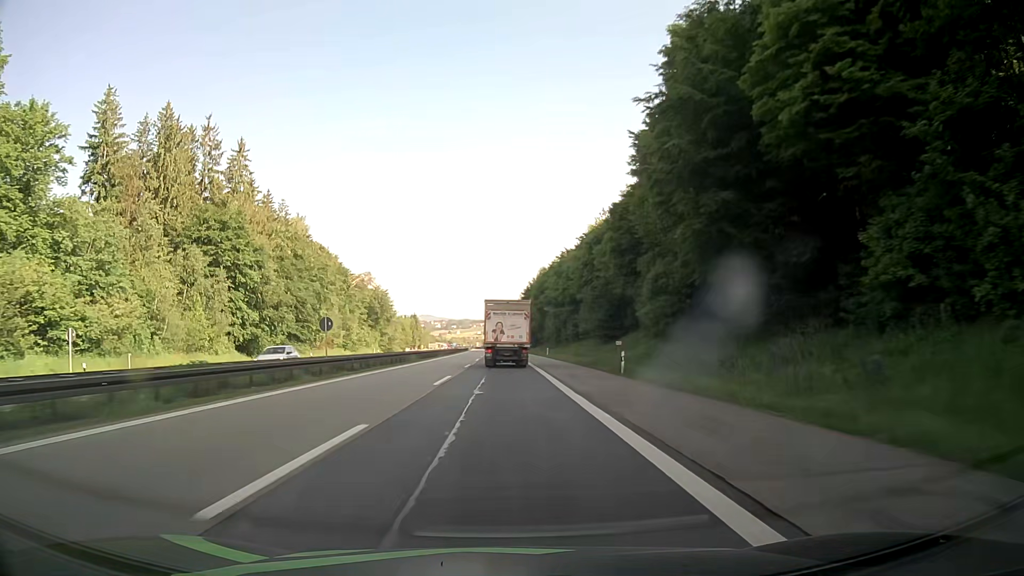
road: motorway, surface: asphalt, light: Day
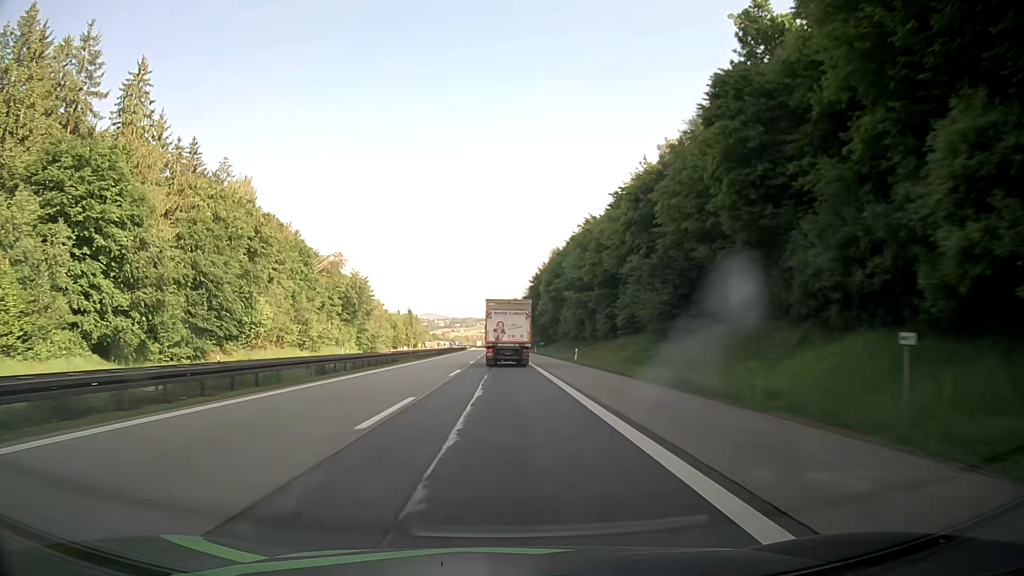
(0.0, +29.9) m; 0°
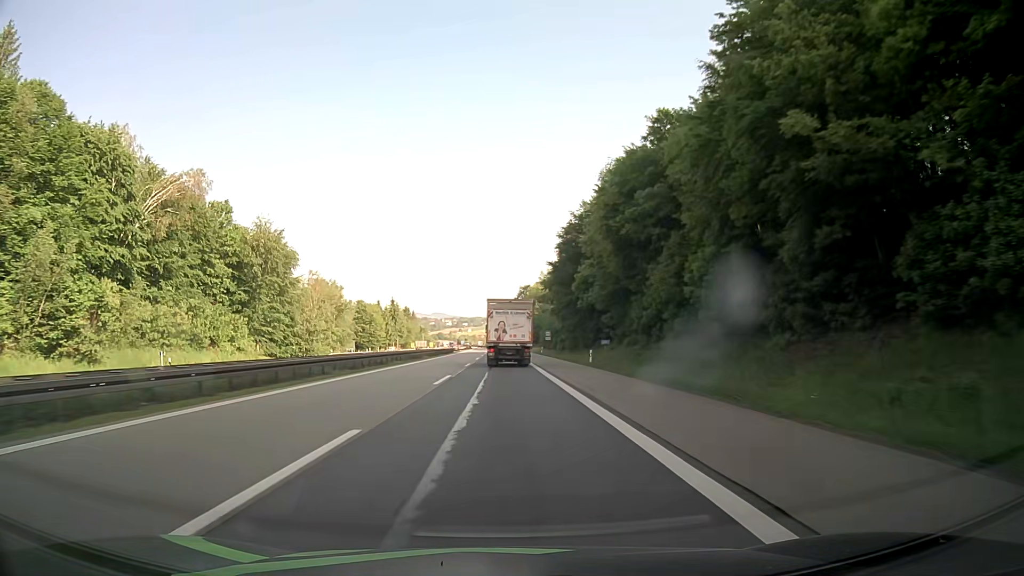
(-0.3, +60.5) m; -1°
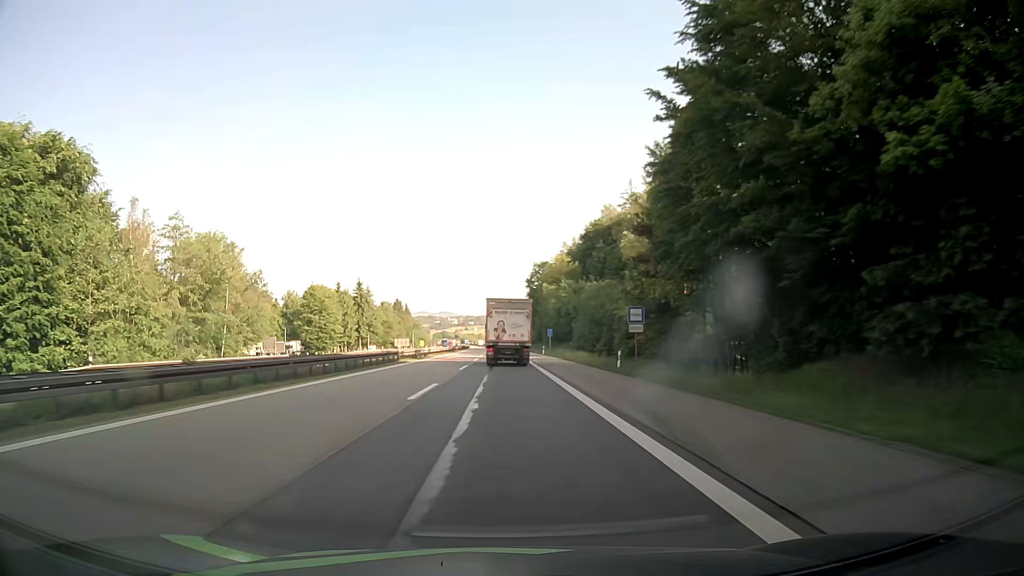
(-0.3, +60.4) m; 0°
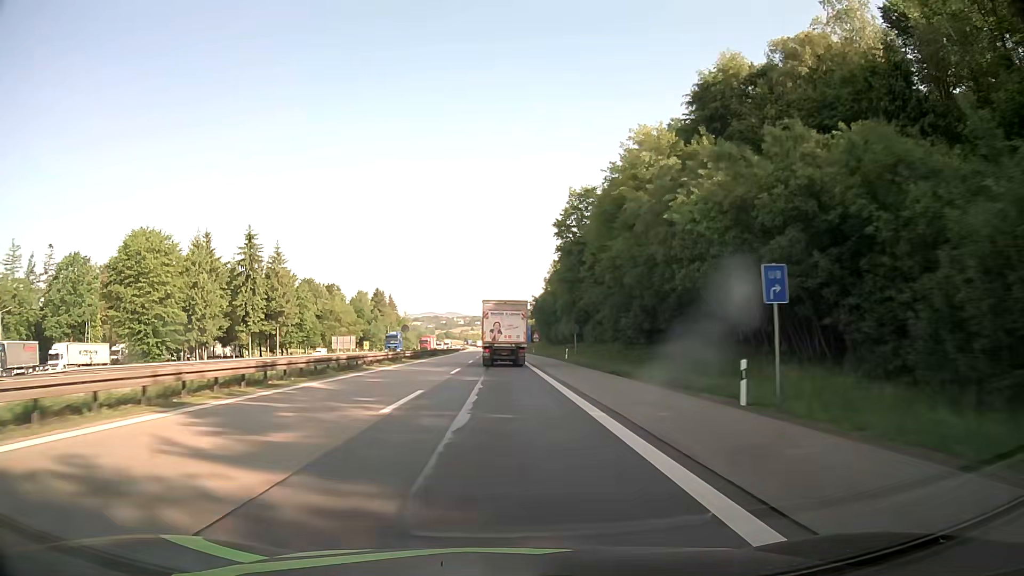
(-0.5, +74.8) m; -1°
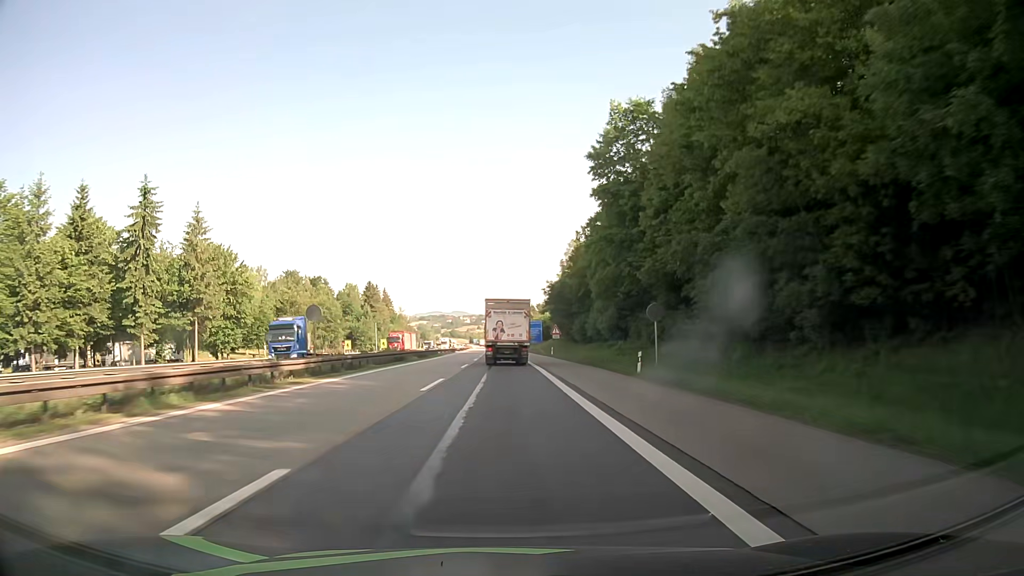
(0.0, +29.9) m; 0°
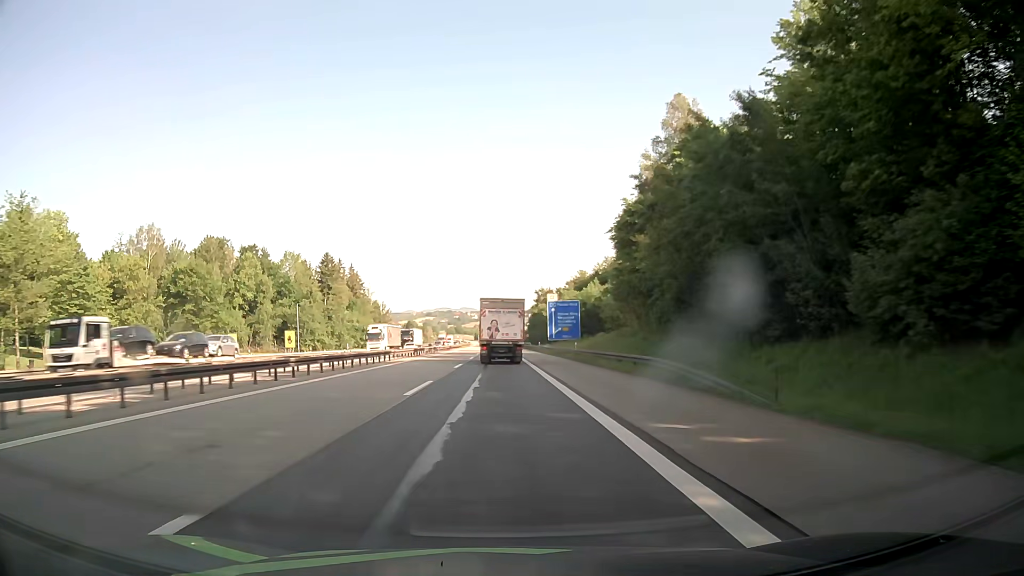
(-0.6, +74.1) m; -1°
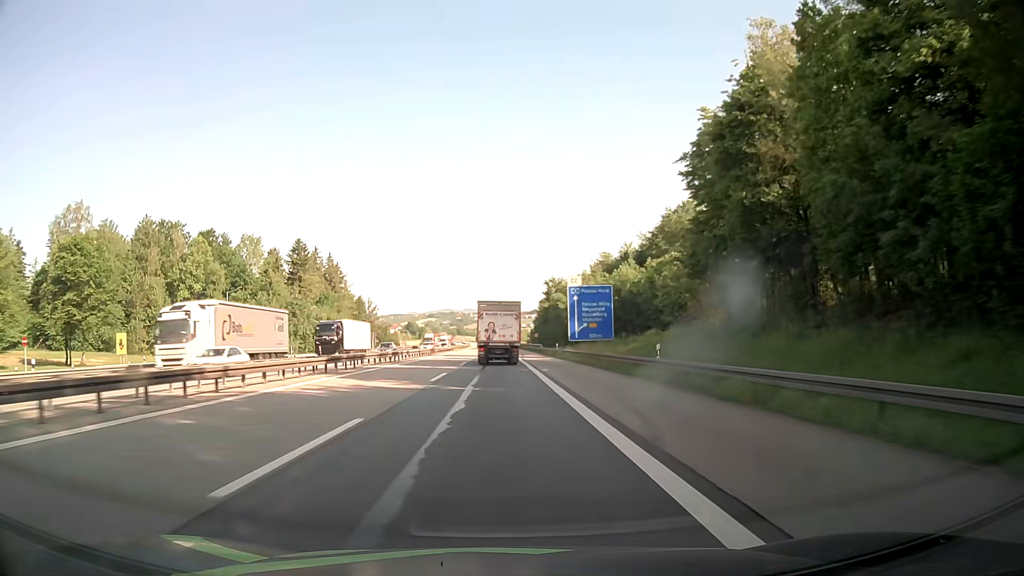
(0.0, +28.9) m; 0°
(0, +10) (0, +20) (0, +30) (0, +40) (0, +50) (0, +60) (0, +70) (-1, +80) (-1, +90) (-1, +100) m
